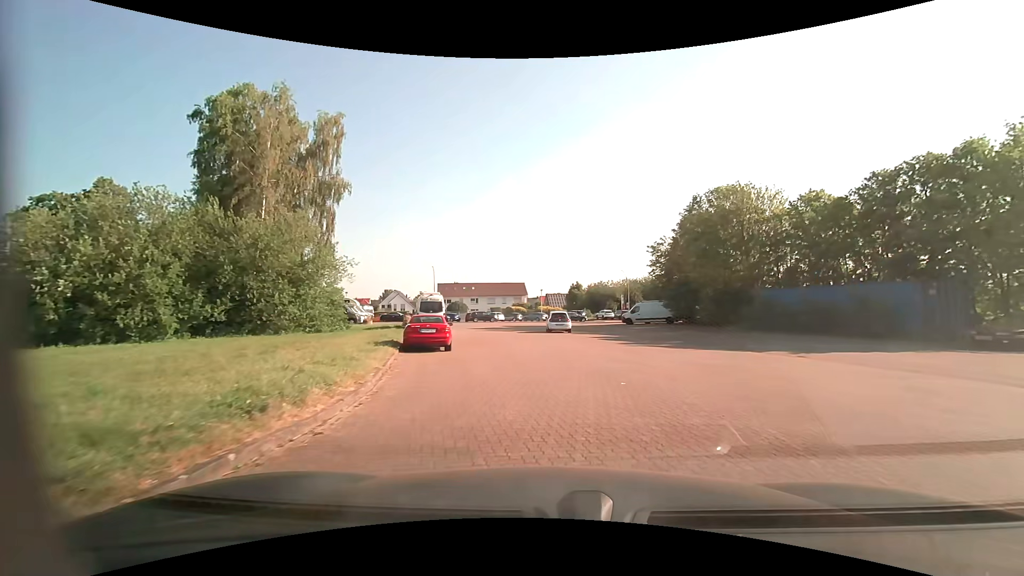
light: Day
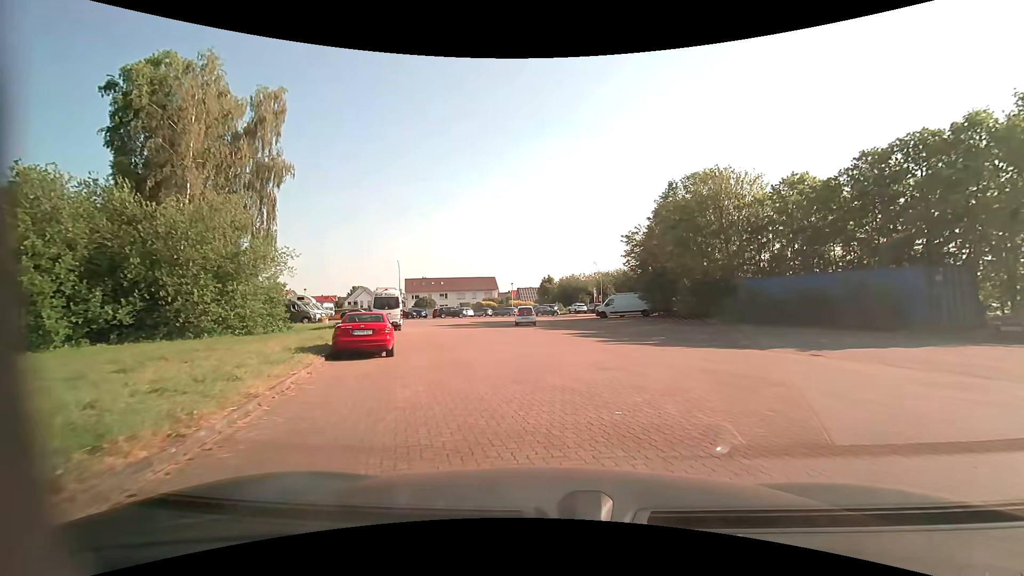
(+0.1, +3.4) m; +2°
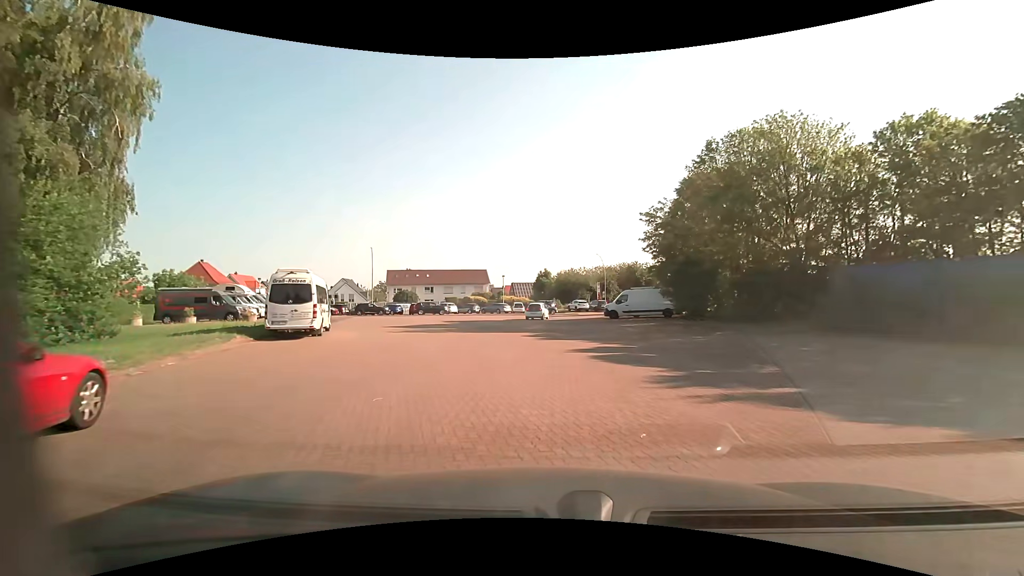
(+0.1, +11.3) m; +1°
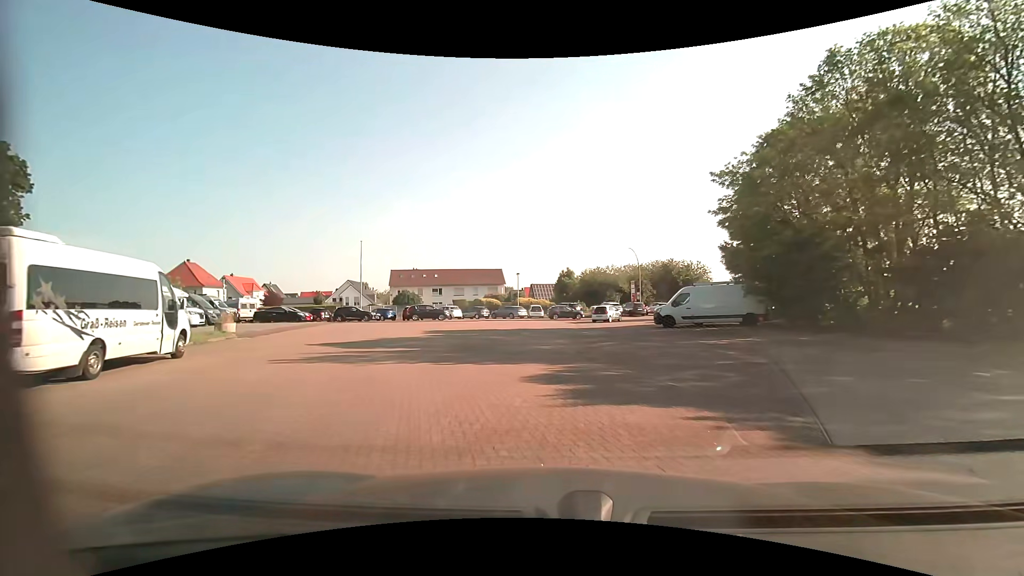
(-0.1, +12.3) m; -3°
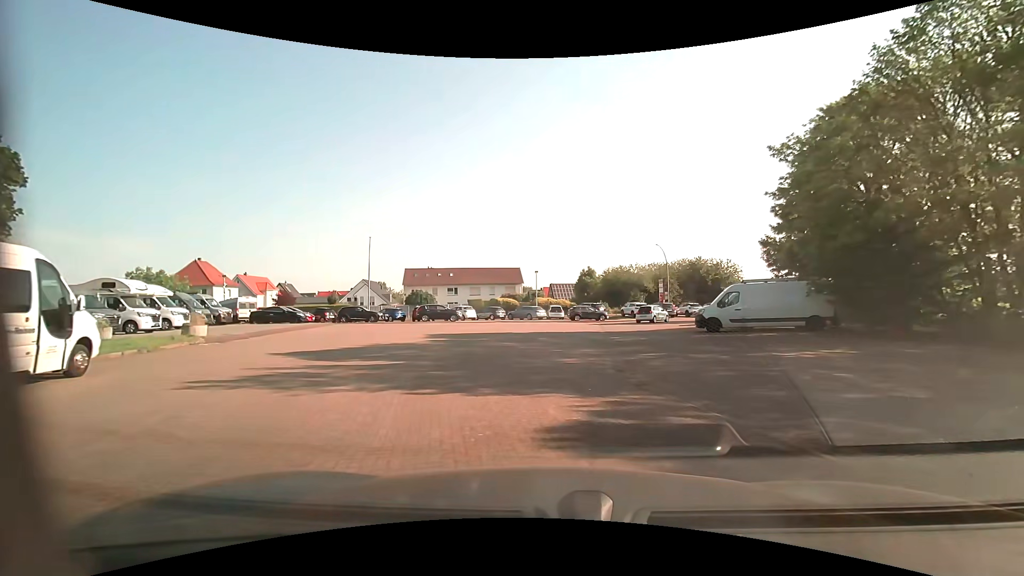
(-0.1, +4.1) m; -2°
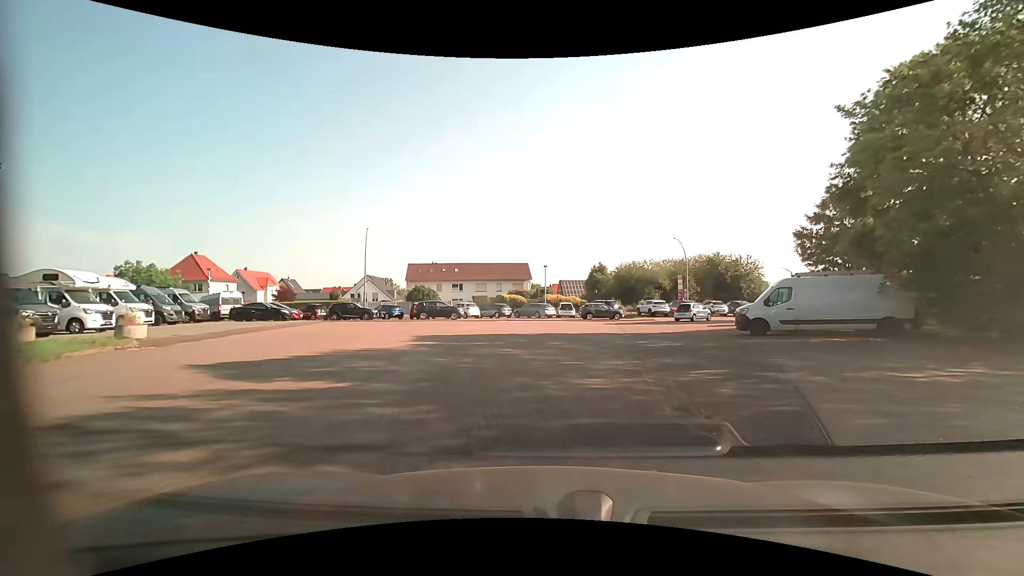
(-0.1, +4.1) m; -1°
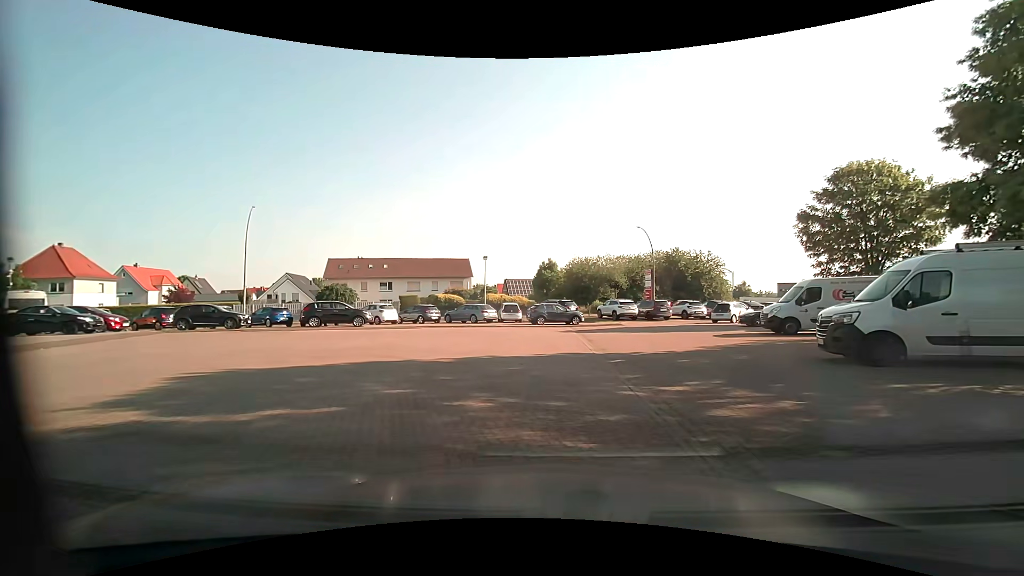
(+0.4, +10.9) m; +7°
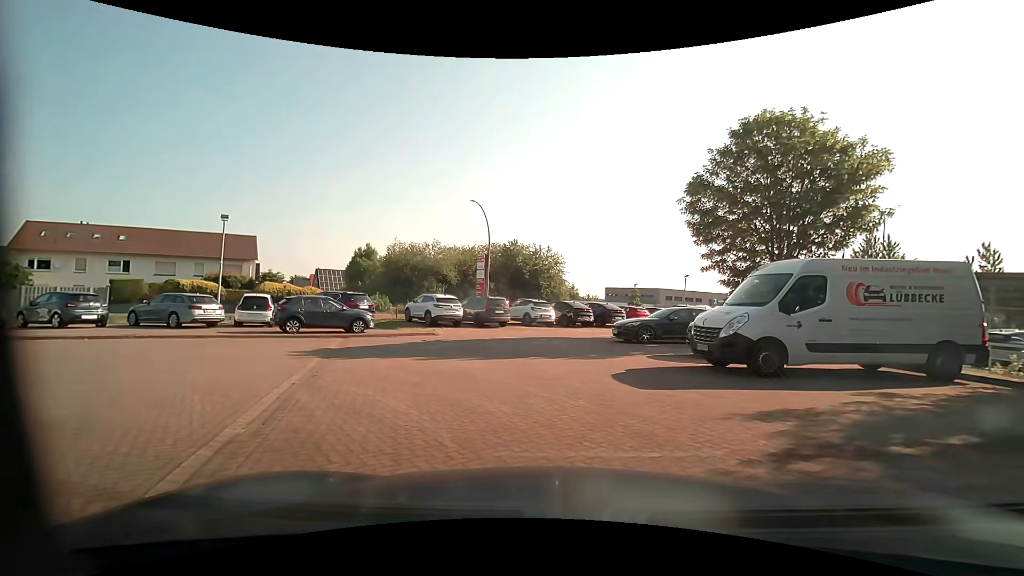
(+2.2, +13.7) m; +17°
